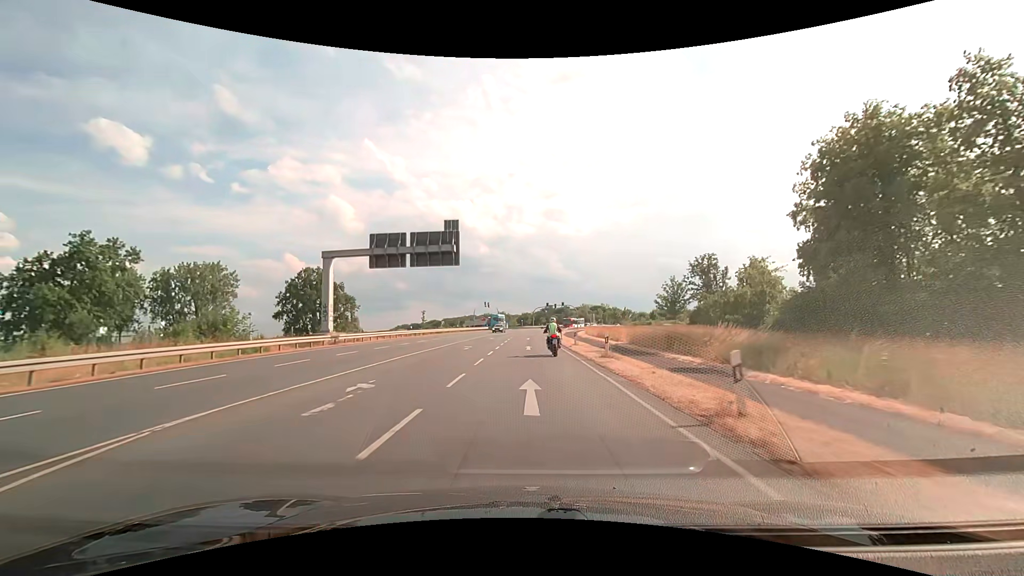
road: secondary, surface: asphalt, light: Day
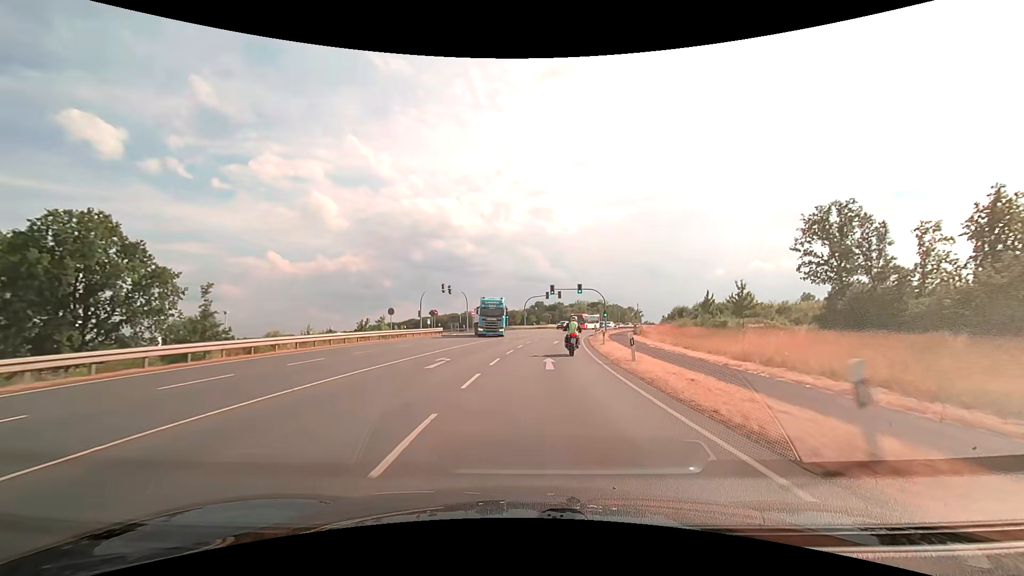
(-0.2, +52.9) m; +1°
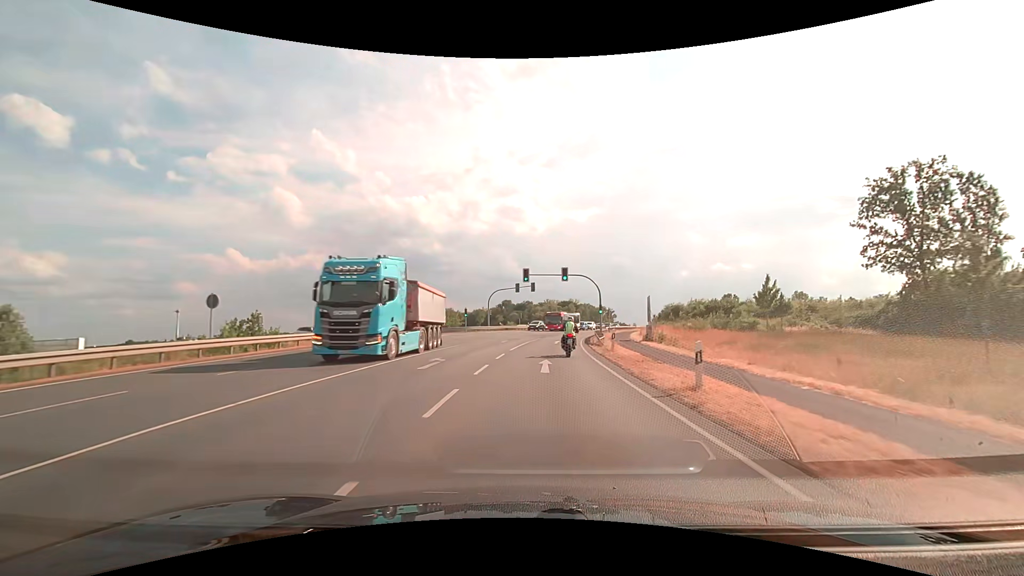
(+0.5, +20.2) m; +4°
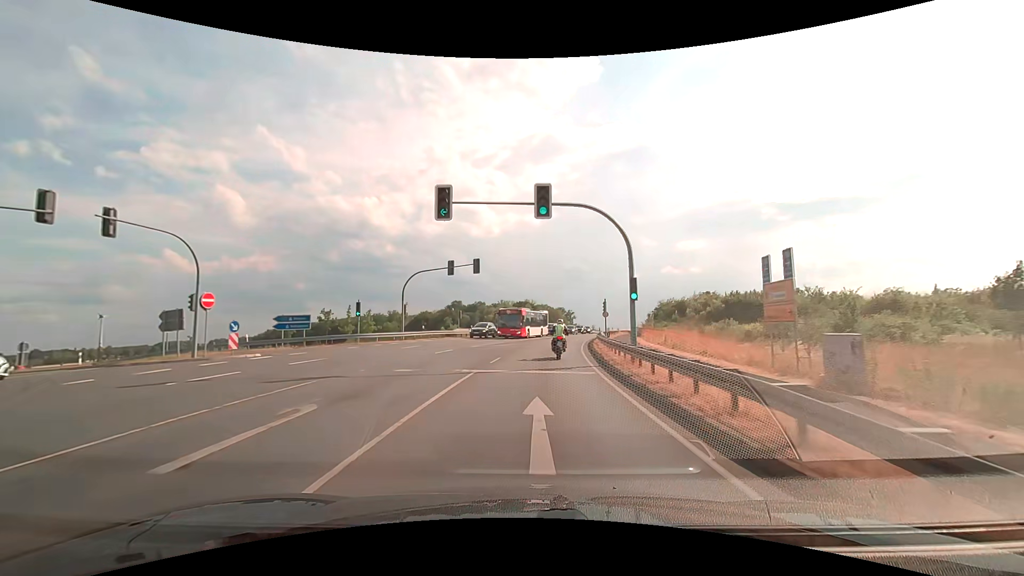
(+1.5, +29.2) m; +5°
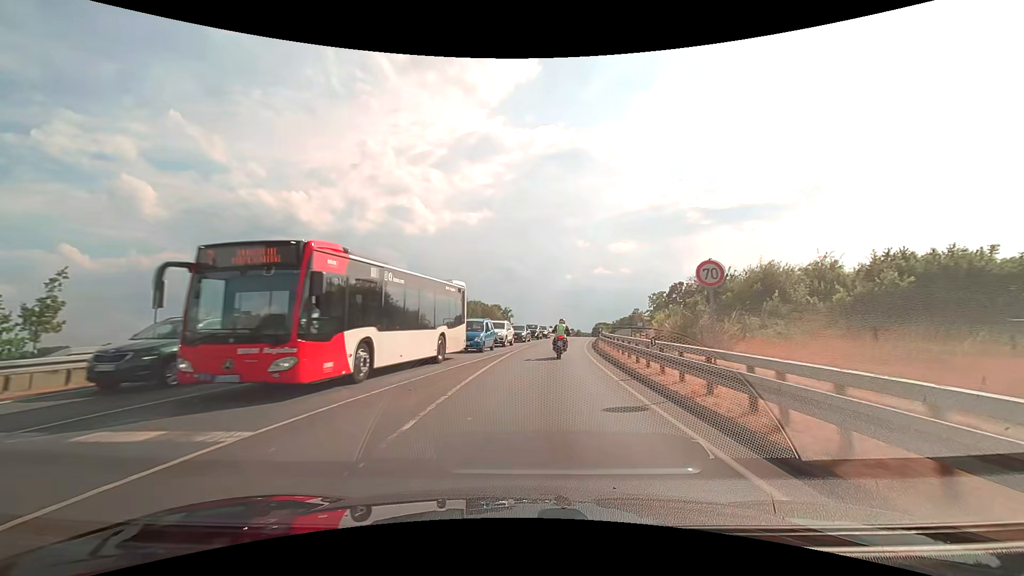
(+2.5, +39.7) m; +7°
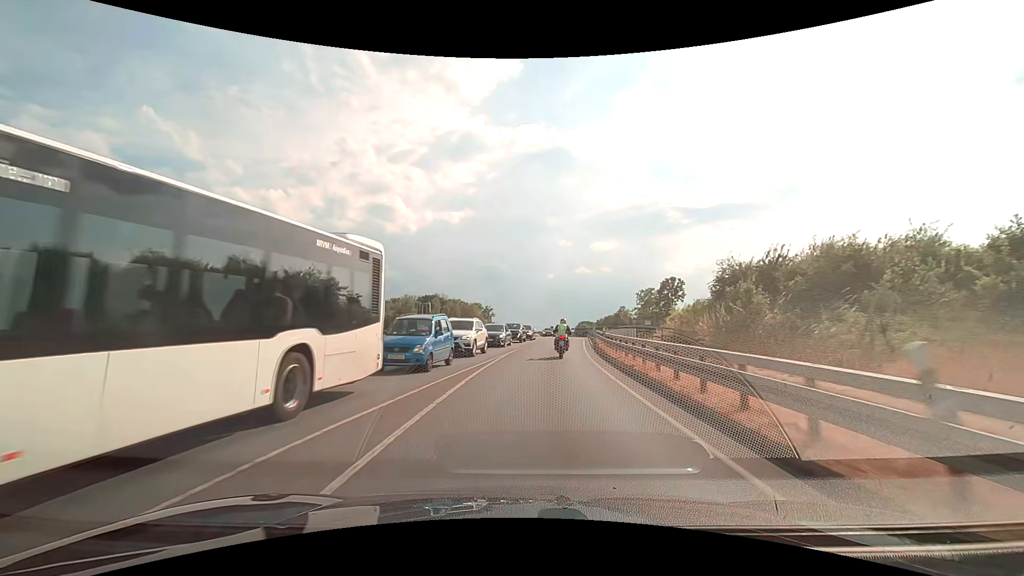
(+0.2, +10.0) m; +2°
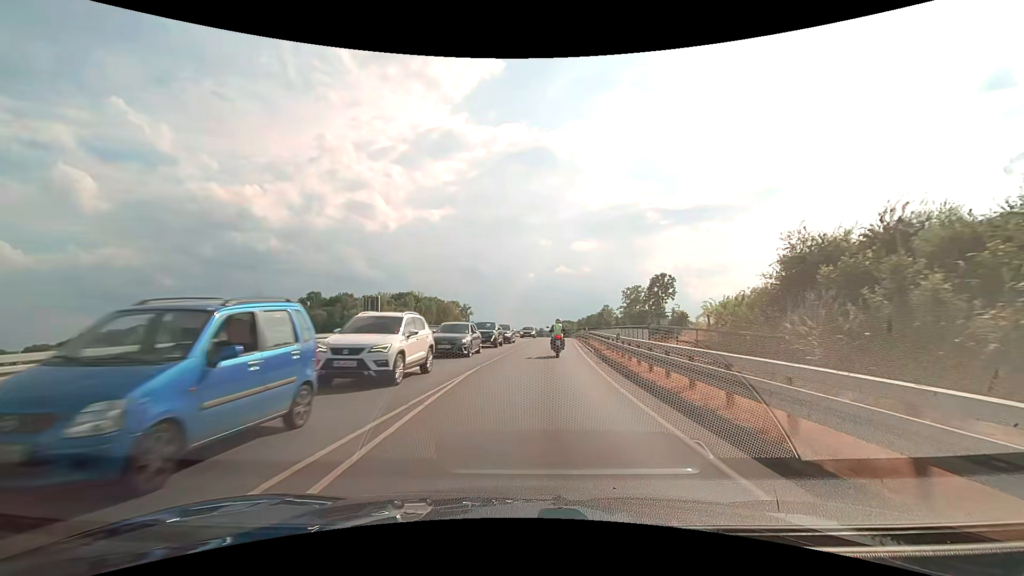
(+0.2, +9.9) m; +2°
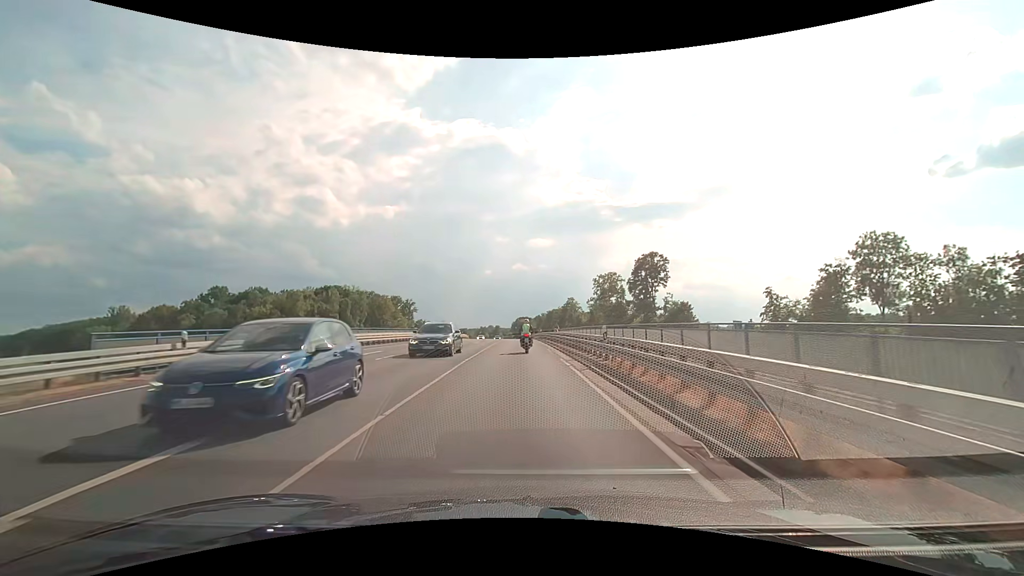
(+1.6, +29.0) m; +6°
(0, +10) (0, +20) (0, +30) (0, +40) (0, +50) (0, +60) (-1, +70) (-1, +80) (-1, +90) (-1, +100) m
